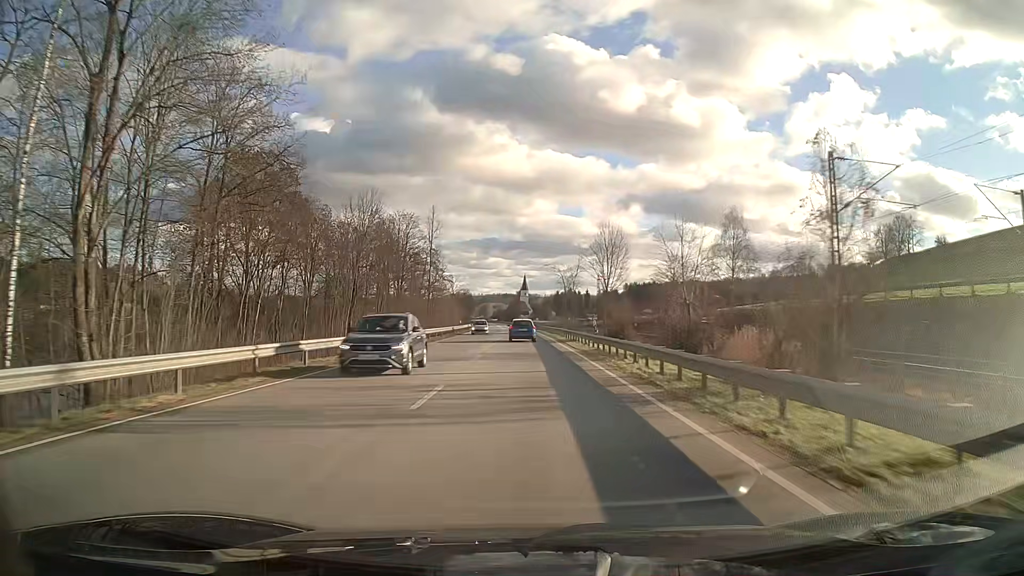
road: primary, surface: asphalt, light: Day
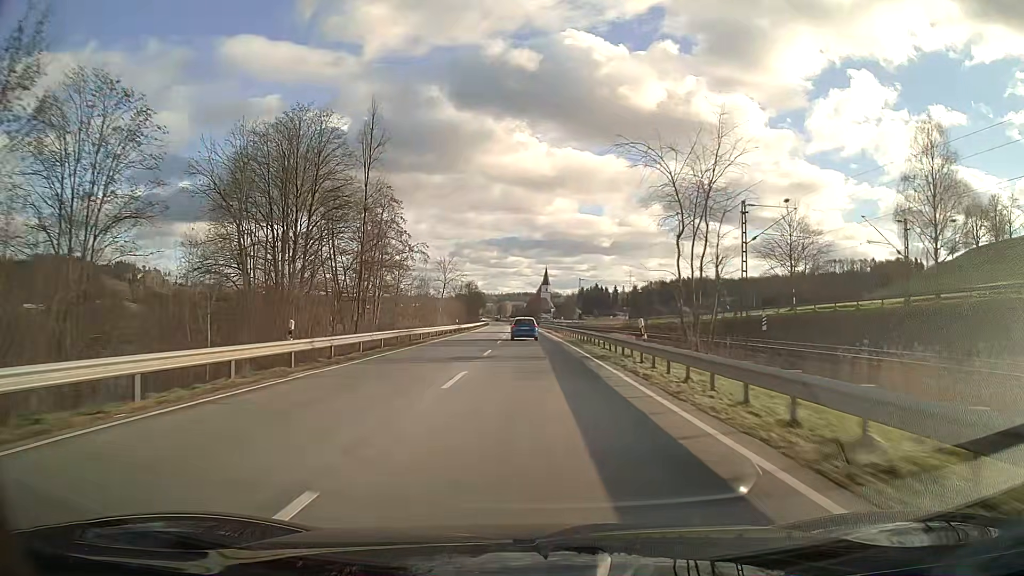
(-1.0, +58.3) m; -2°
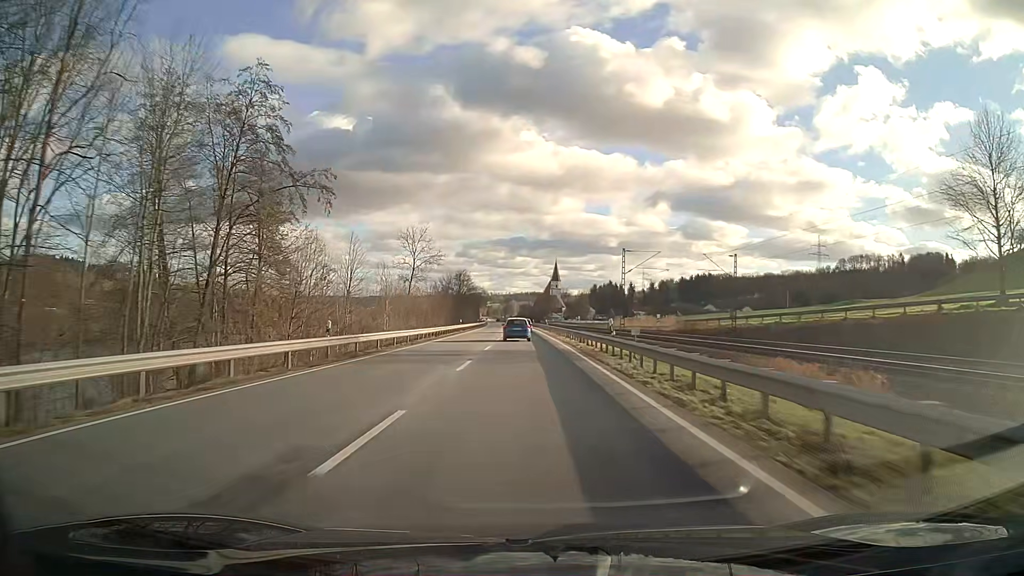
(-0.2, +43.7) m; -1°
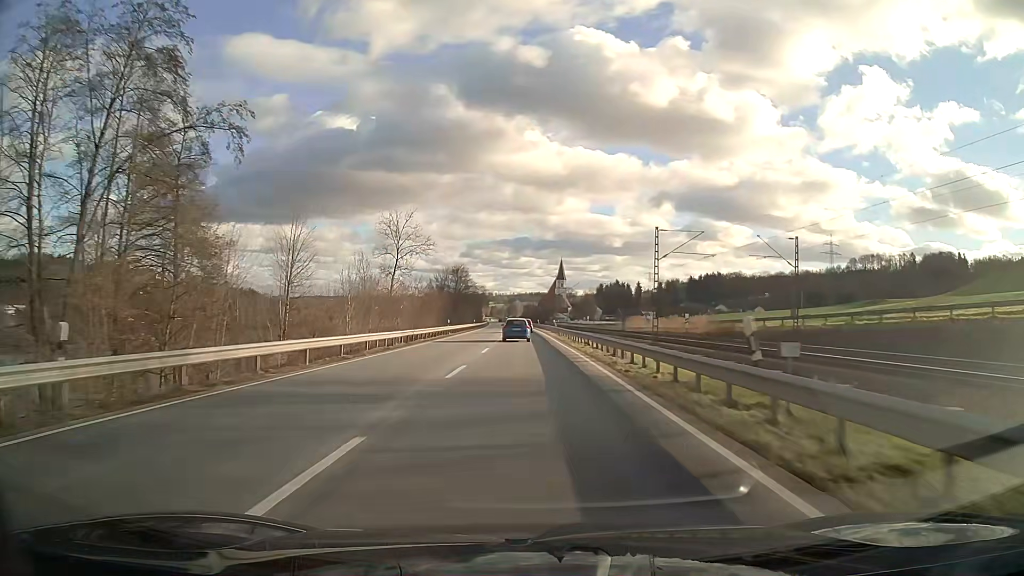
(0.0, +14.5) m; 0°
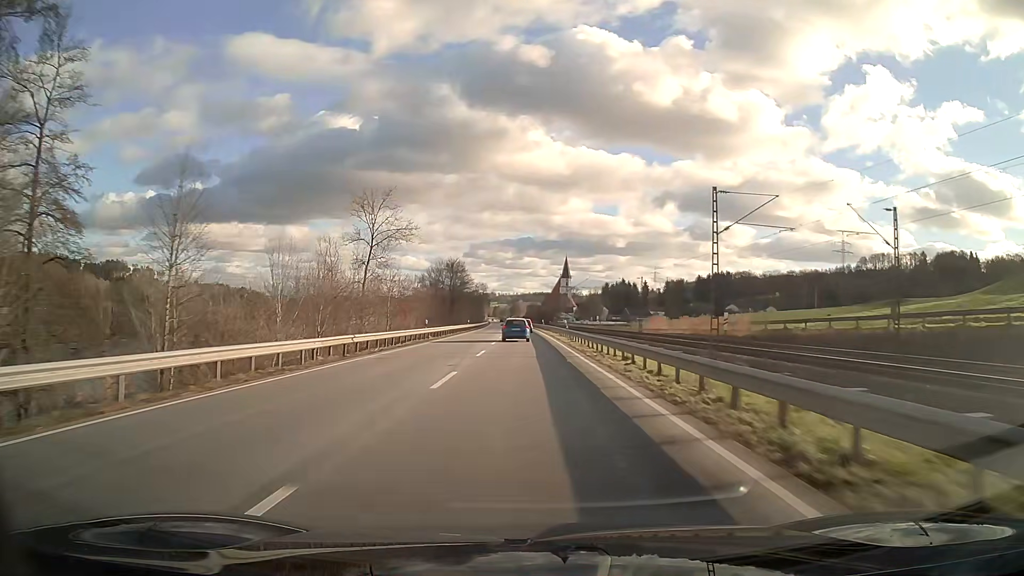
(-0.1, +14.5) m; 0°
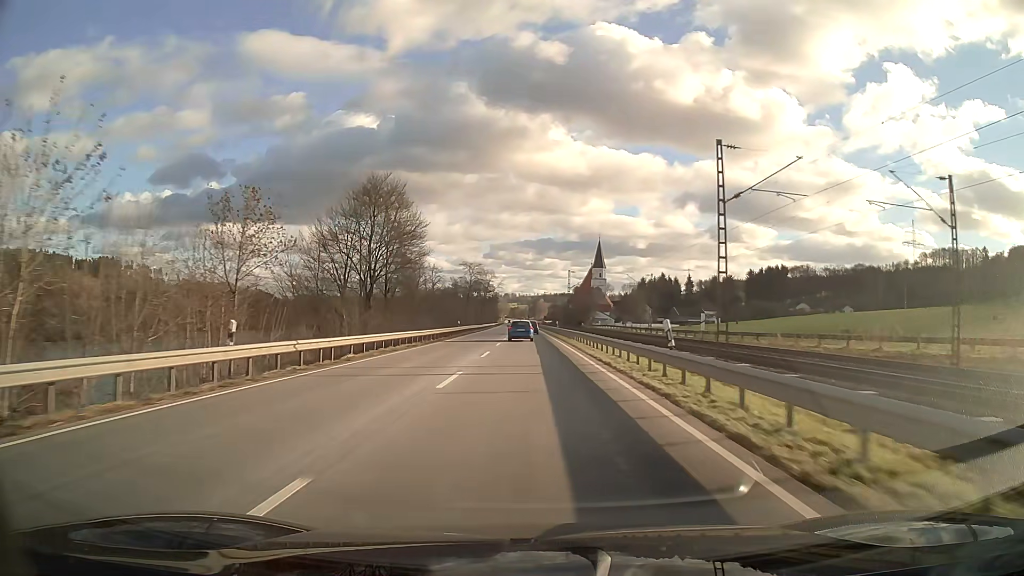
(-0.9, +72.5) m; -2°
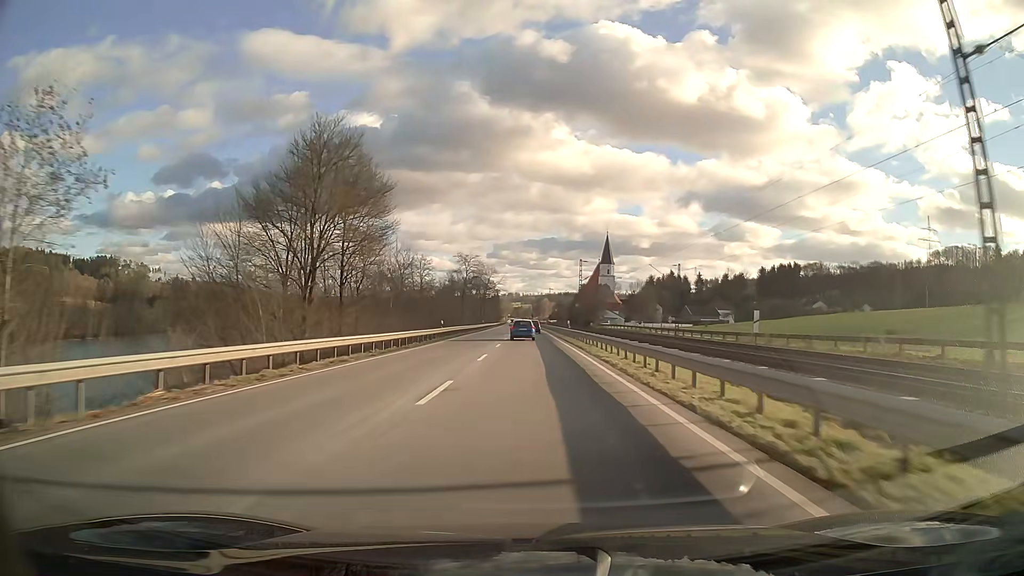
(0.0, +14.8) m; 0°
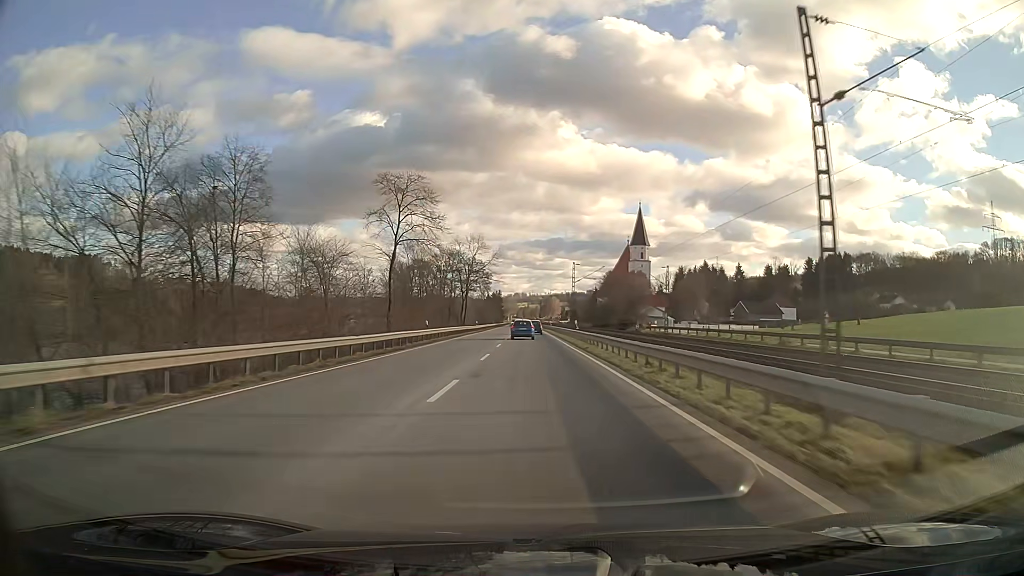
(-0.4, +60.5) m; 0°
